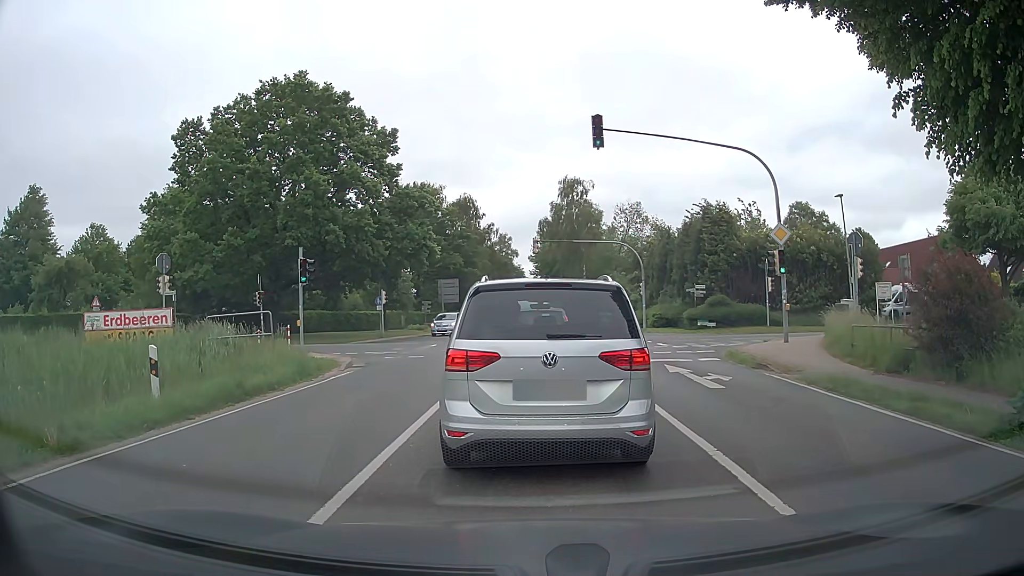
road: tertiary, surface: asphalt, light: Day
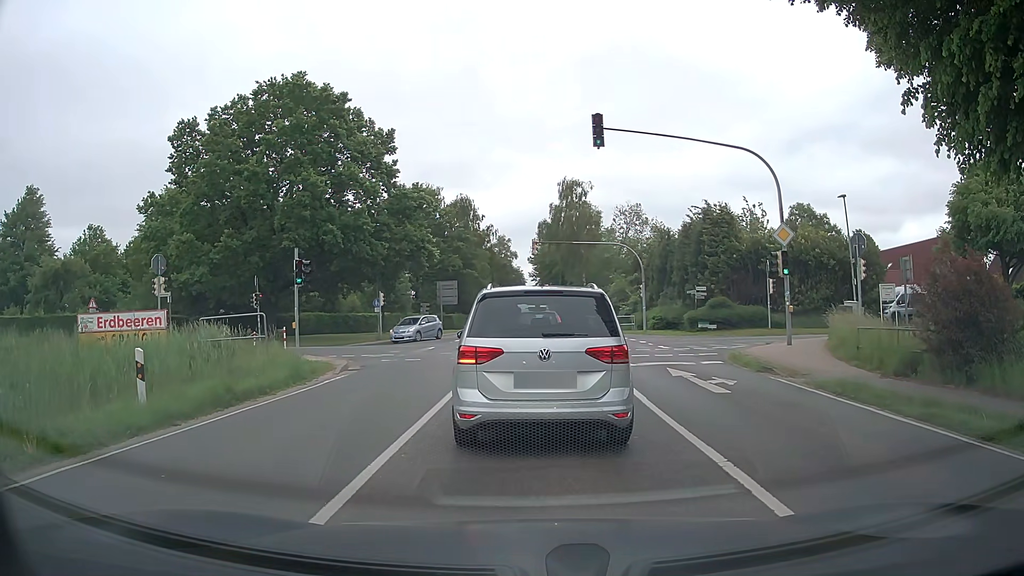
(0.0, +0.4) m; 0°
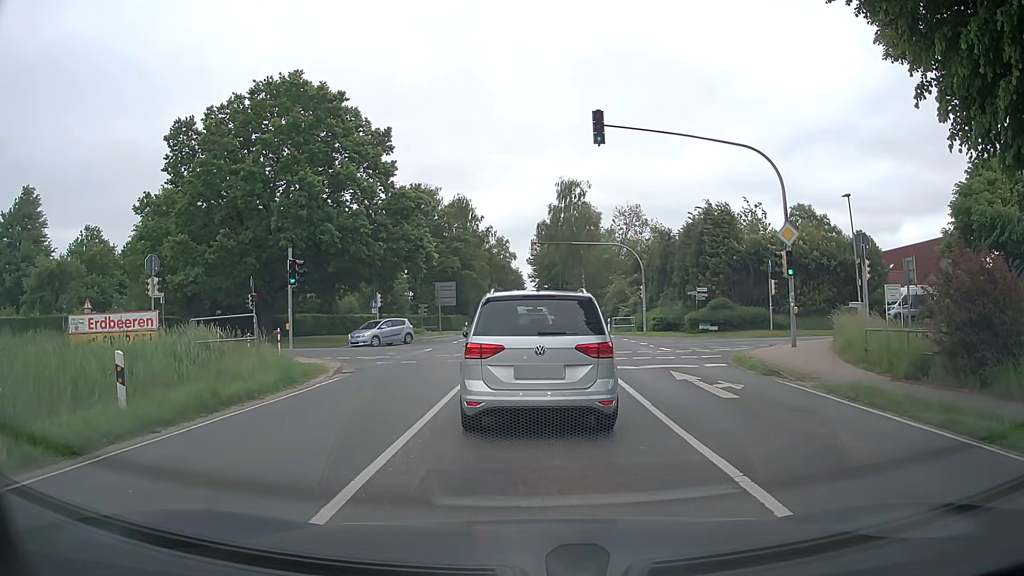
(0.0, +0.6) m; 0°
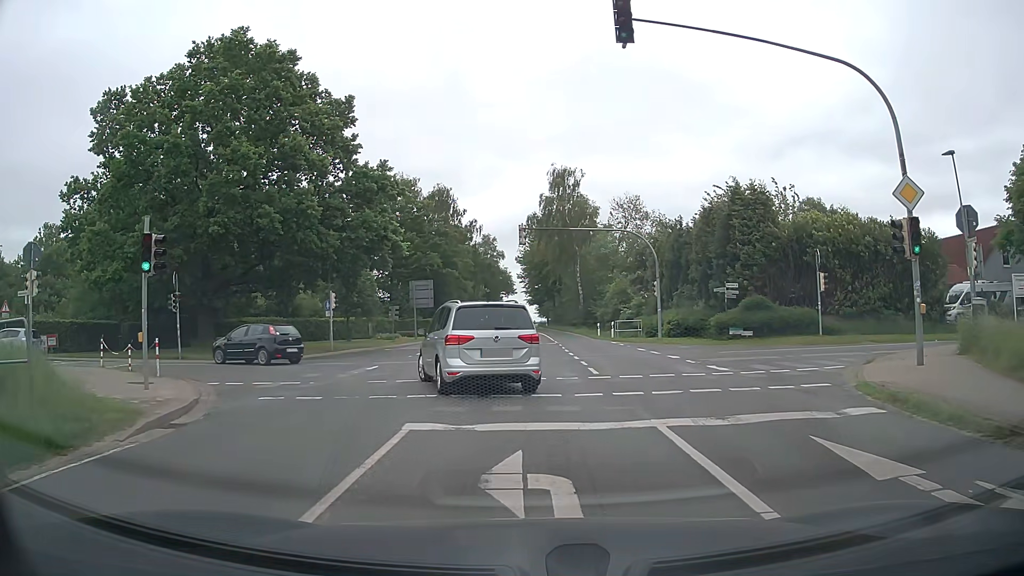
(+0.1, +9.0) m; +1°
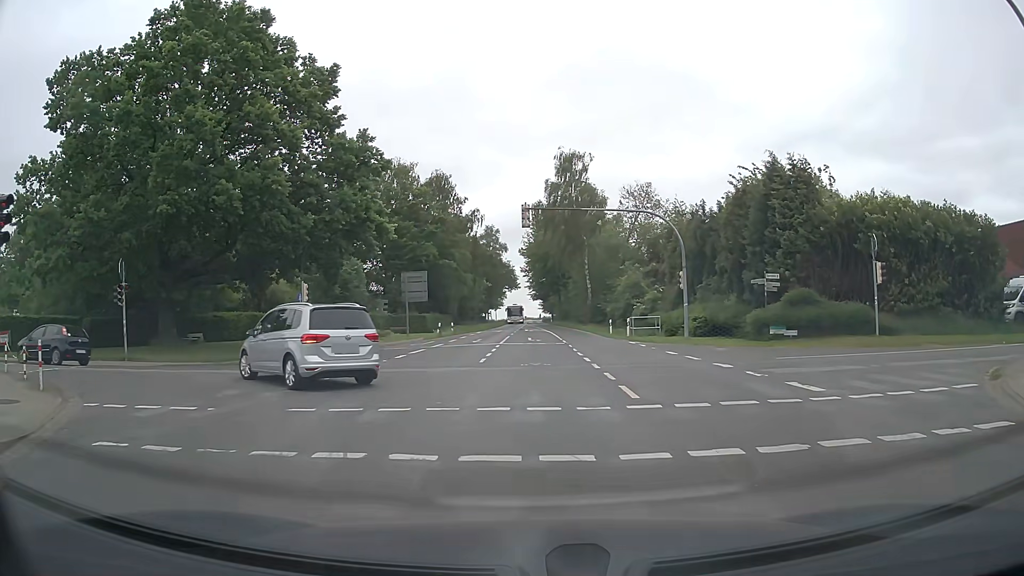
(0.0, +5.5) m; +1°
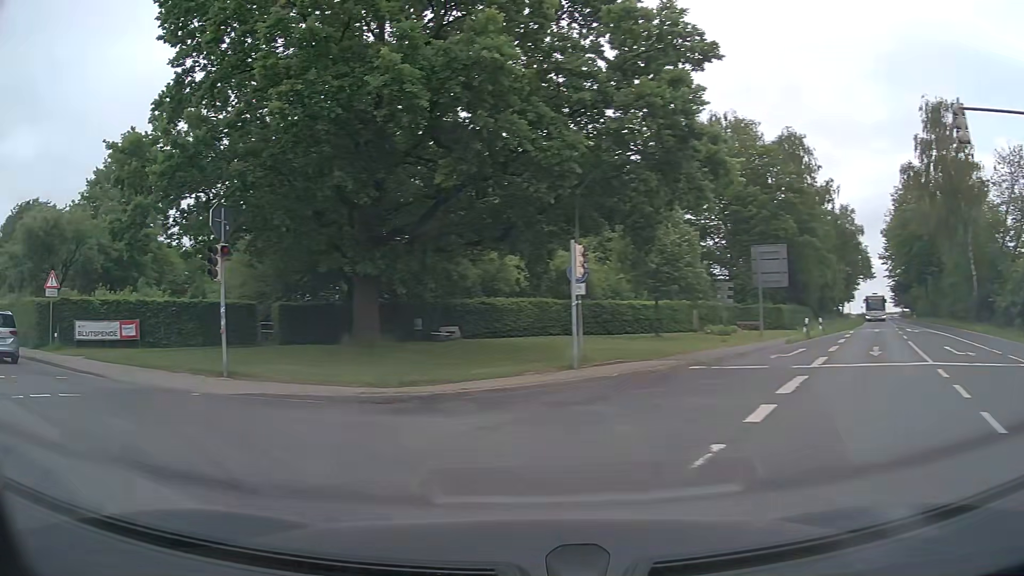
(-2.2, +14.9) m; -30°
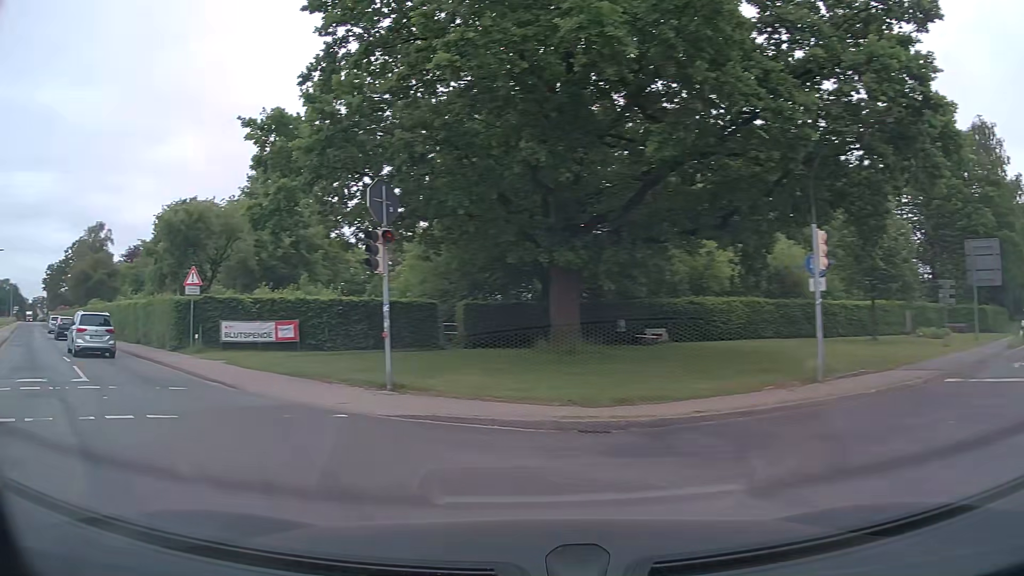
(-0.4, +3.3) m; -16°
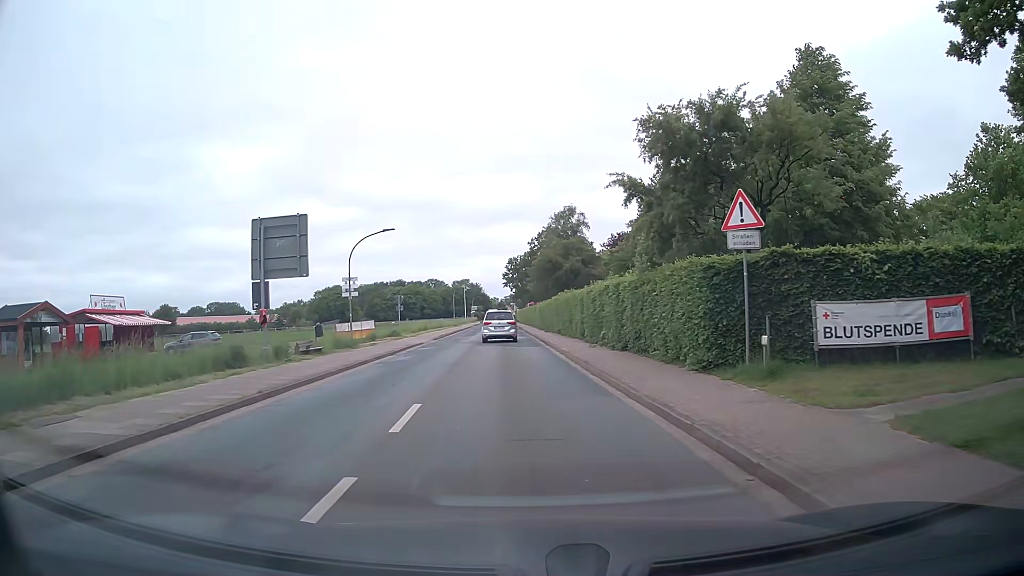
(-6.9, +12.9) m; -43°
(0, +10) (0, +20) (-1, +30) (-1, +40) (-1, +50) (-2, +60) (-2, +70) (-2, +80) (-3, +90) (-3, +100) m
